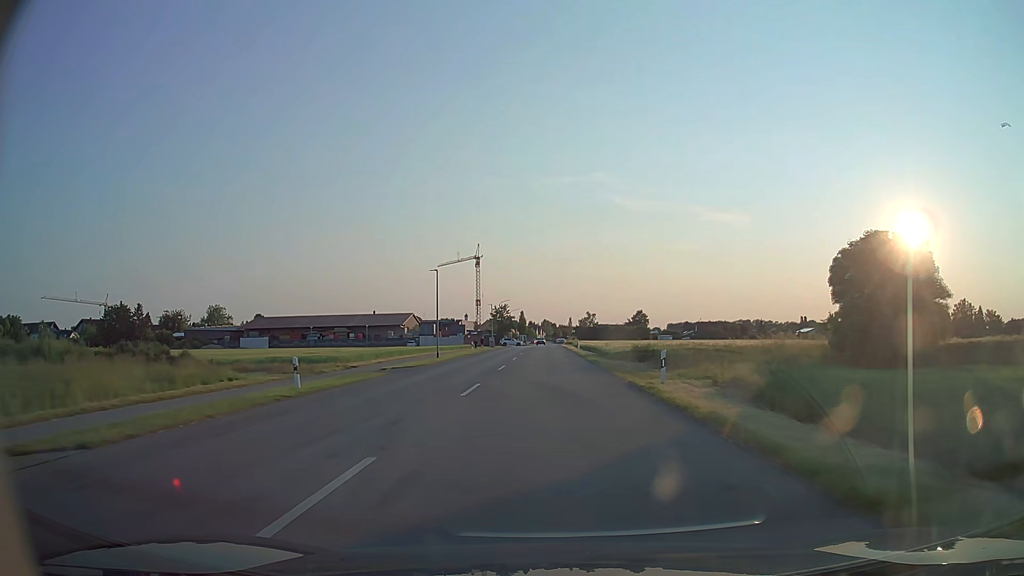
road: tertiary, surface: asphalt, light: Day
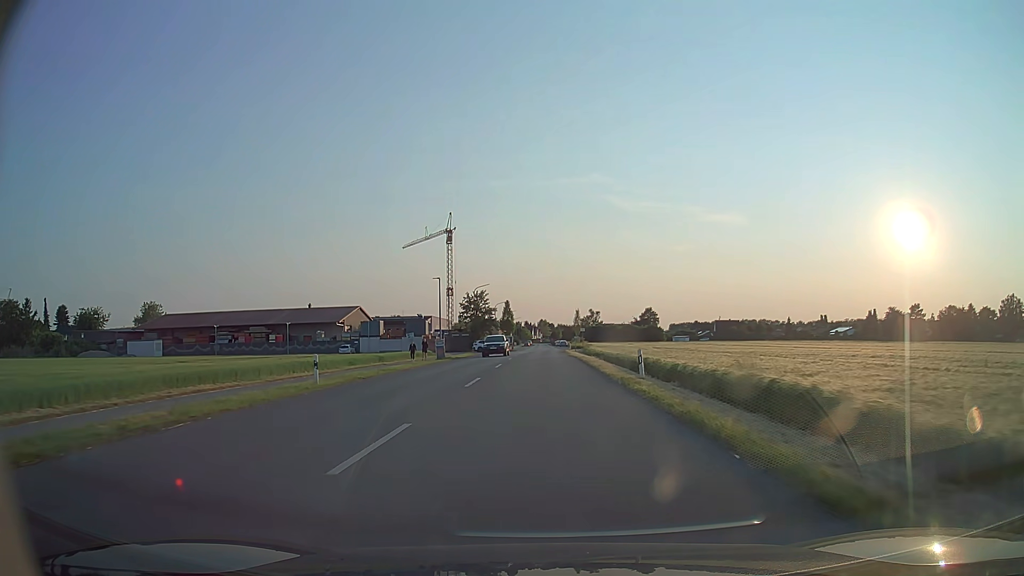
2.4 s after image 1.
(+0.1, +44.6) m; 0°
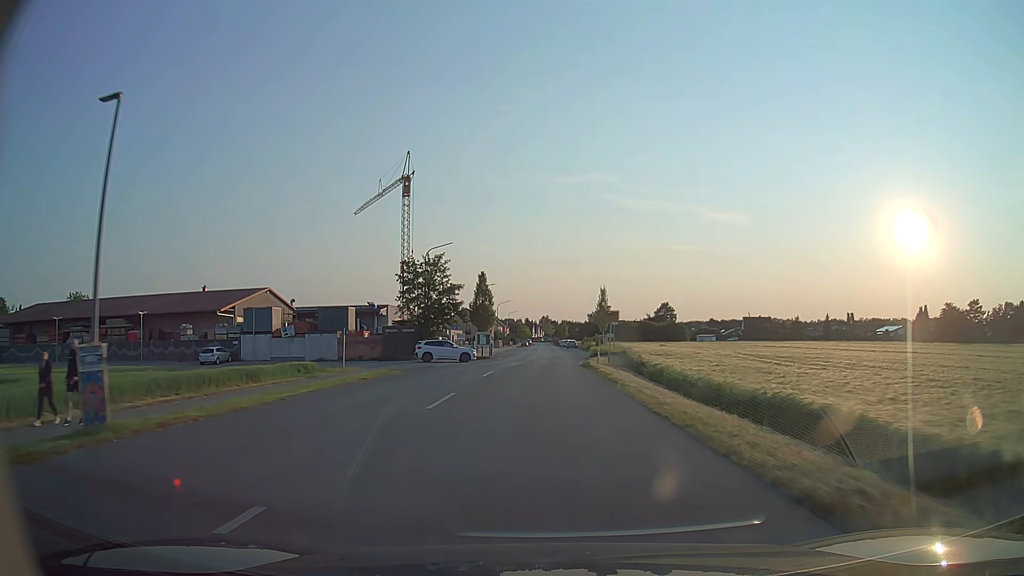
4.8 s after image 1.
(0.0, +41.2) m; 0°
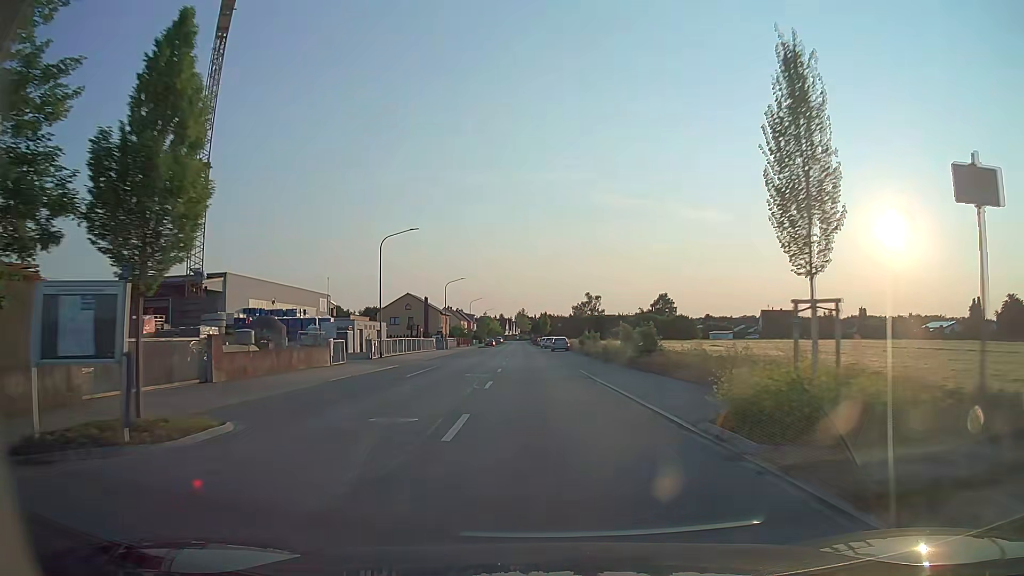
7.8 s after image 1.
(+0.7, +47.9) m; +2°
(0, +10) (0, +20) (-1, +30) (-1, +40) (-2, +50) (-2, +60) (-3, +70) (-3, +80) (-3, +90) (-4, +100) m
